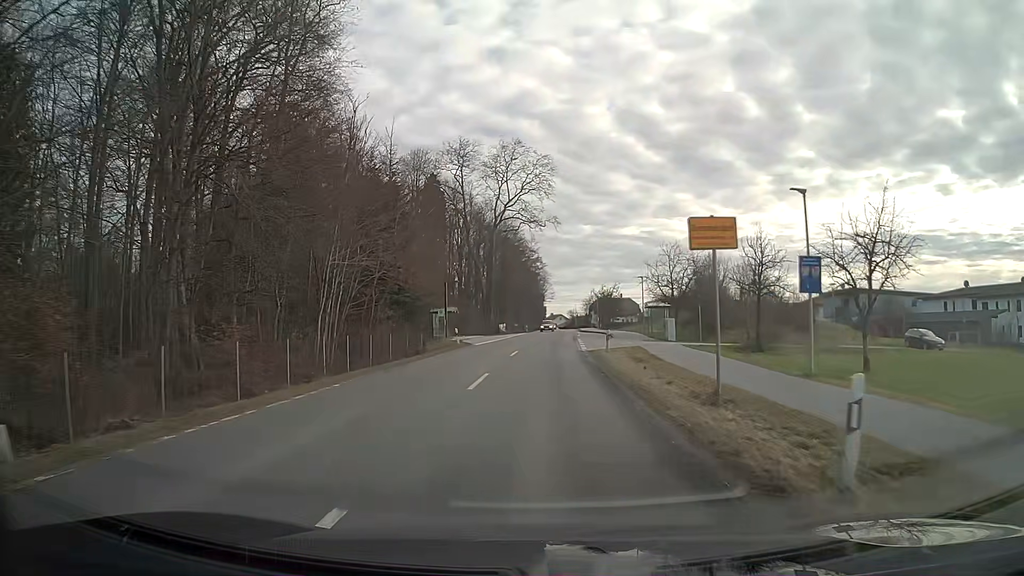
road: secondary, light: Day
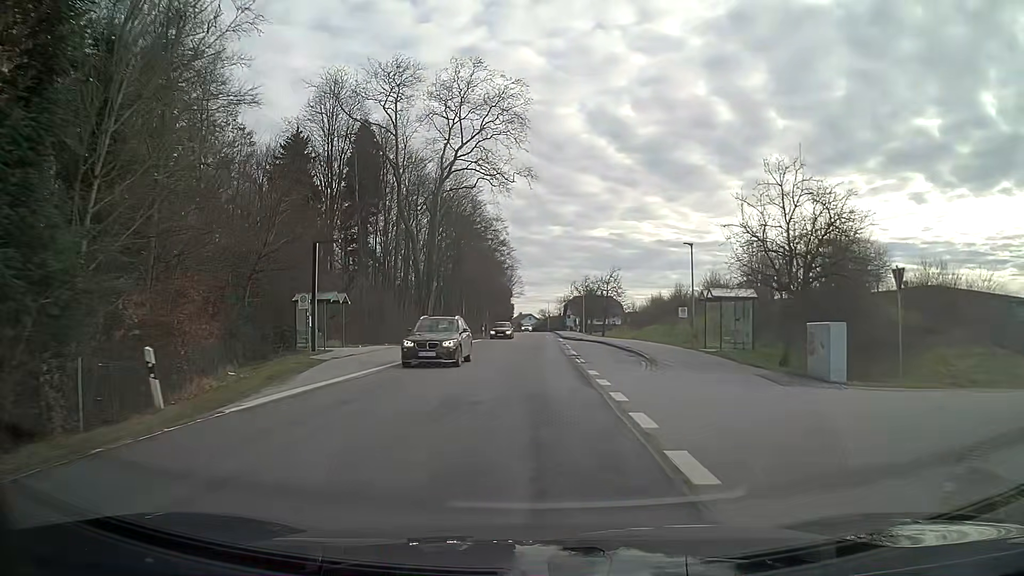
(+0.7, +29.2) m; +3°
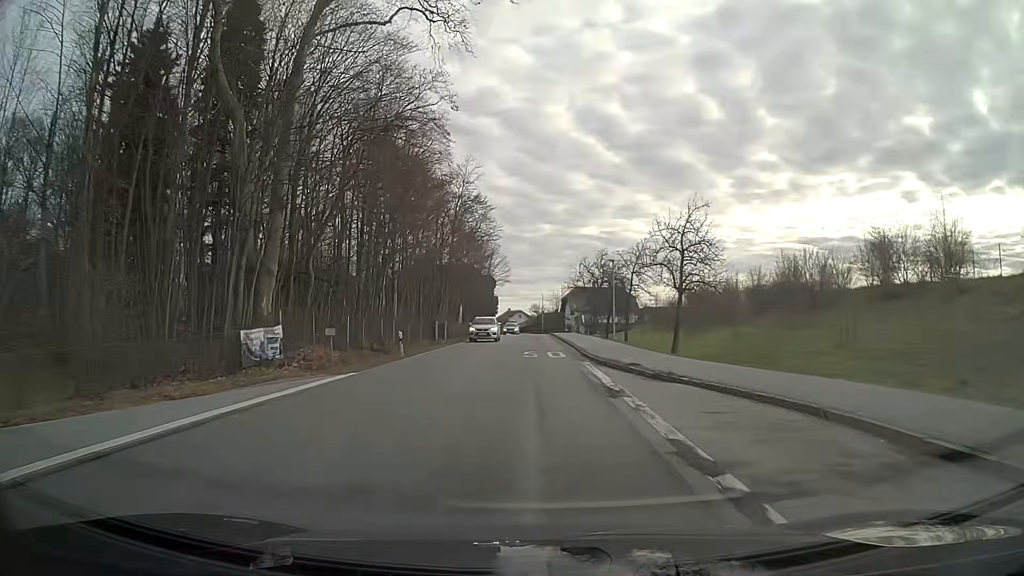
(+0.3, +36.3) m; +1°
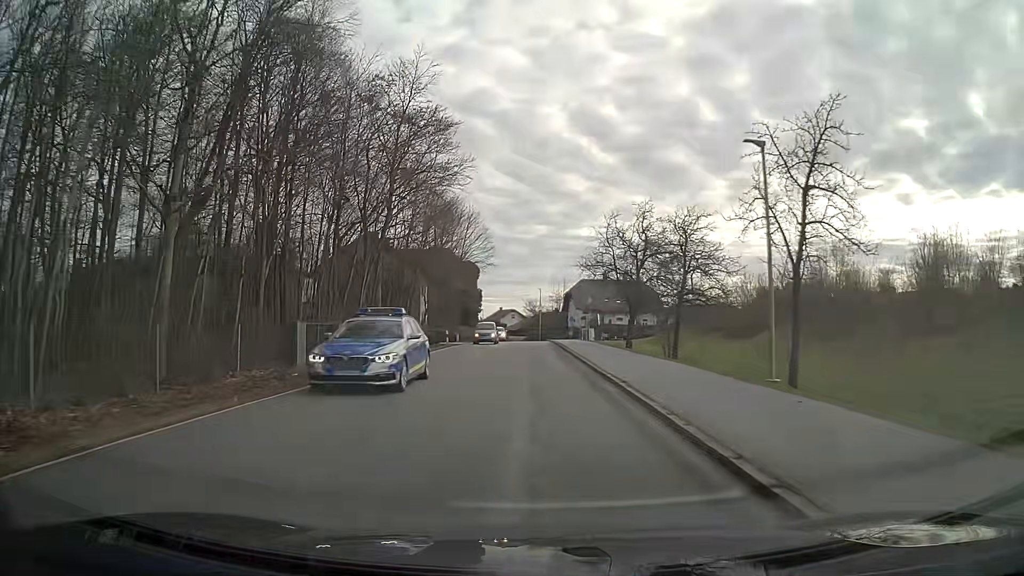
(+0.1, +29.2) m; 0°
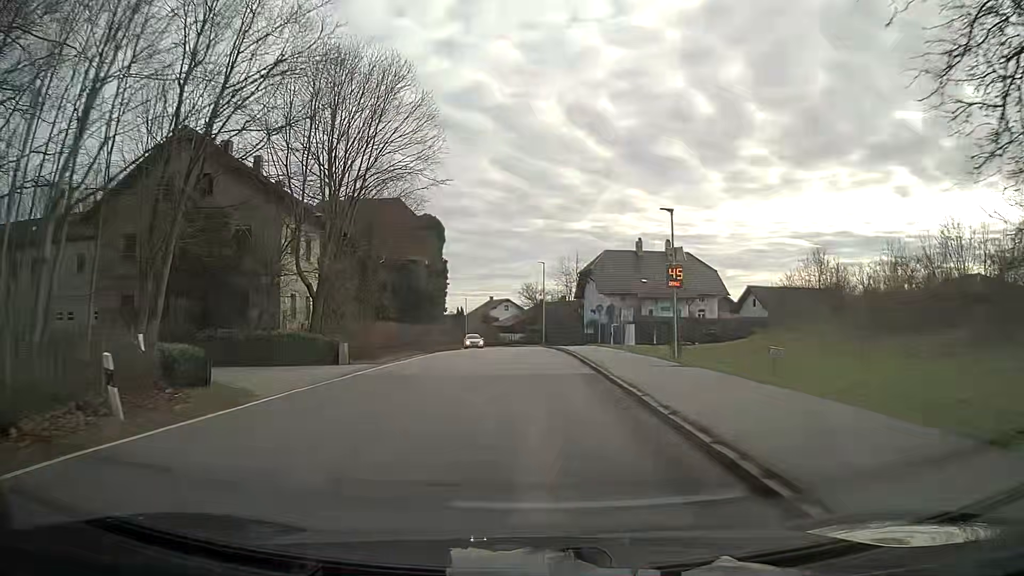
(-0.1, +36.9) m; 0°
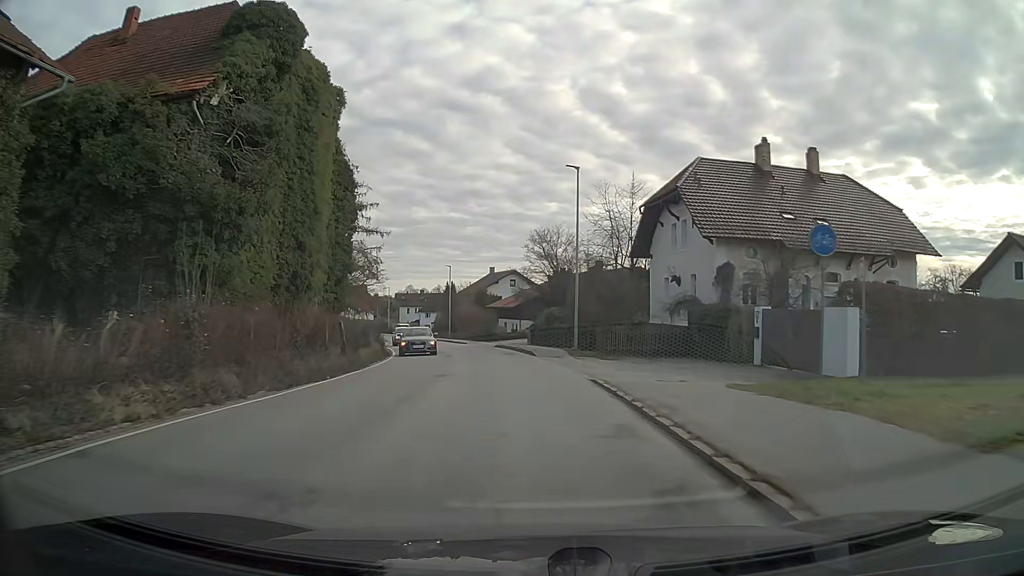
(-0.2, +38.2) m; -2°
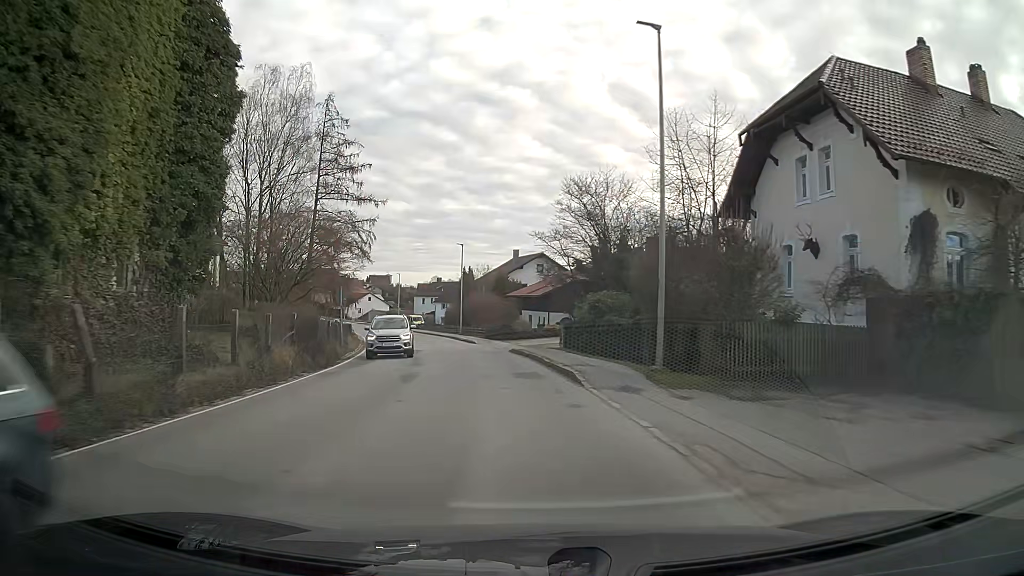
(-0.3, +14.9) m; -3°
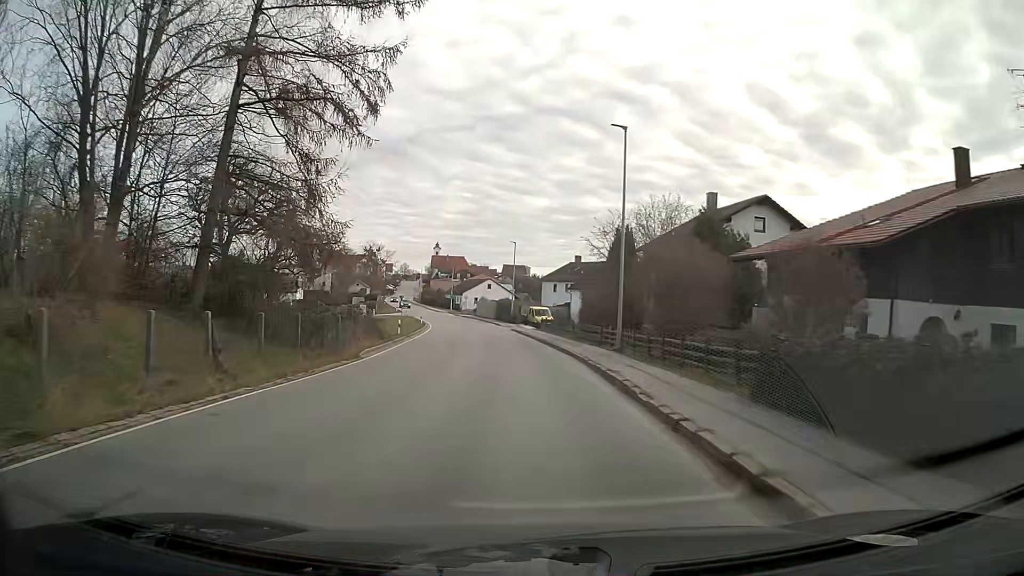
(-4.1, +37.7) m; -11°
(0, +10) (0, +20) (-1, +30) (-2, +40) (-3, +50) (-4, +60) (-6, +70) (-8, +79) (-10, +89) (-13, +99) m
